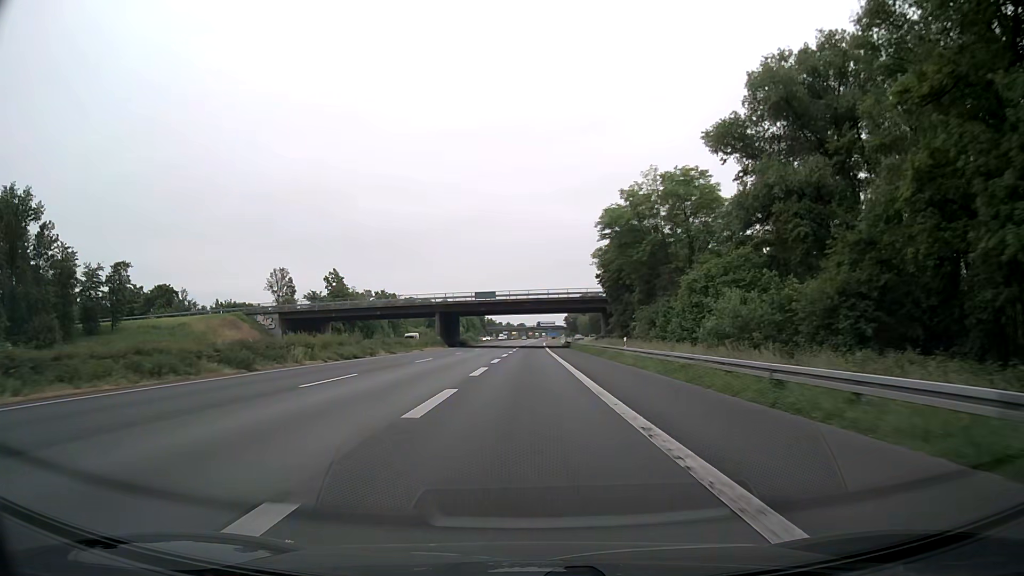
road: motorway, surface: asphalt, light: Day
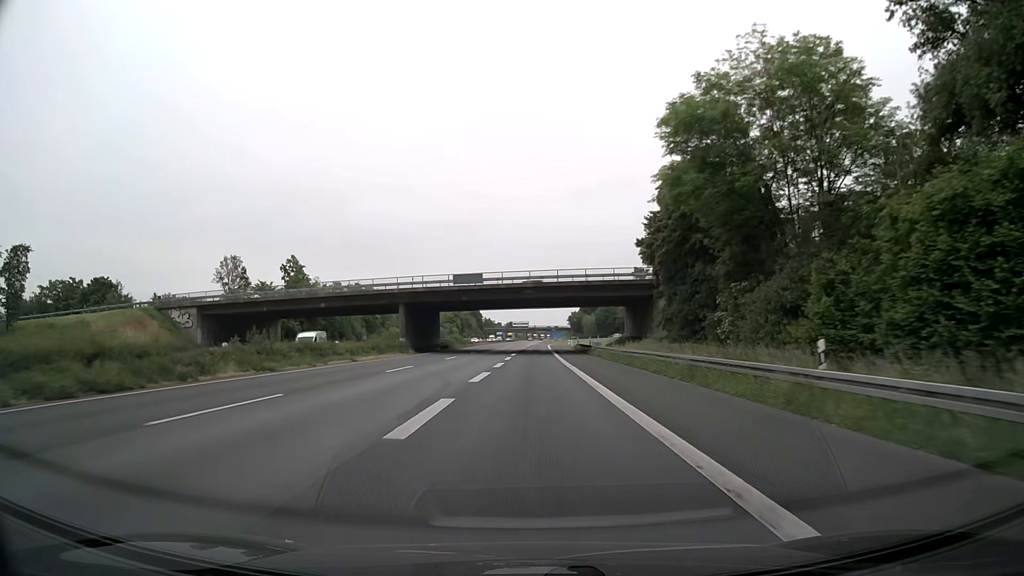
(0.0, +26.1) m; 0°
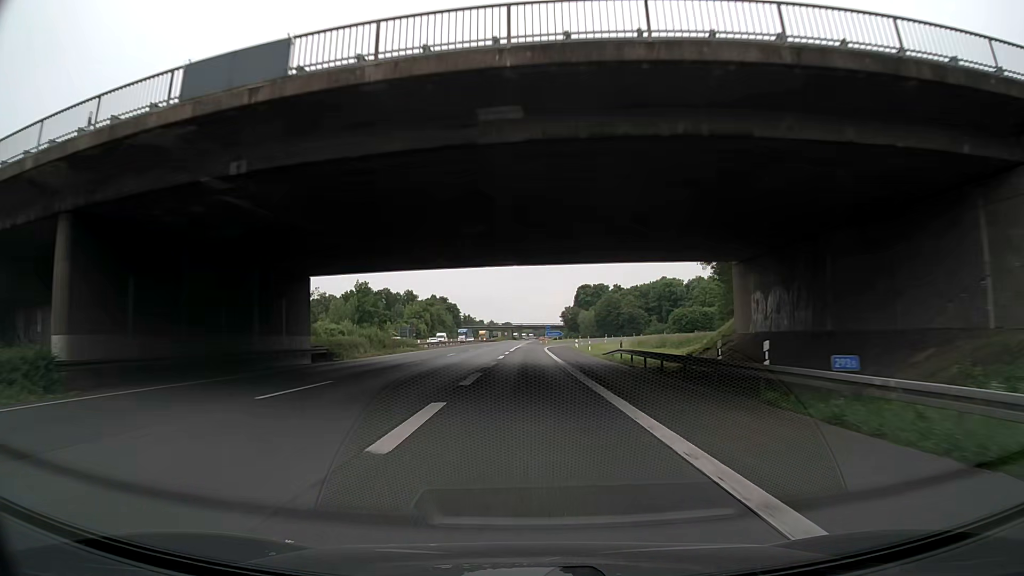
(-0.1, +48.7) m; +1°
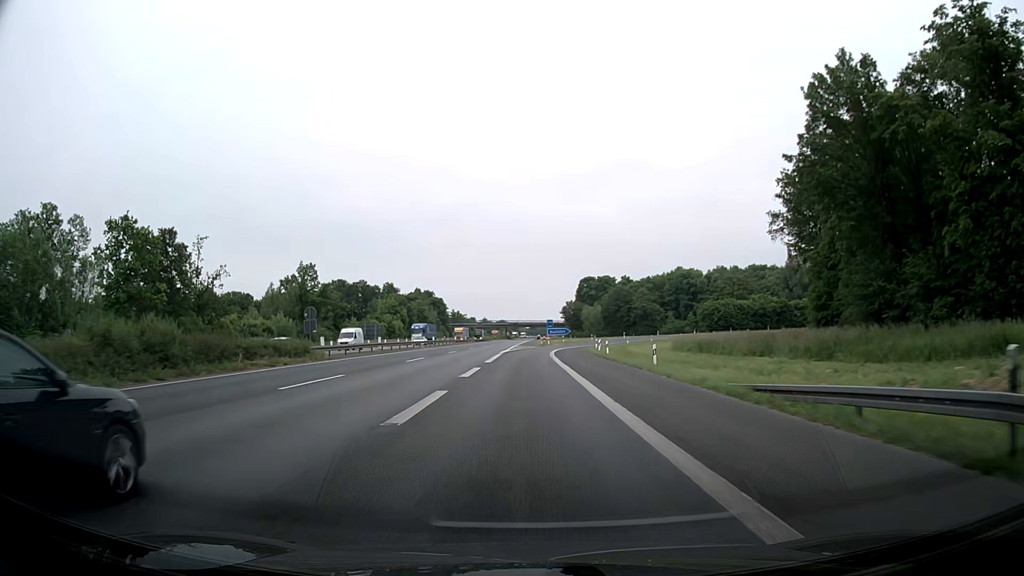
(0.0, +33.3) m; +1°
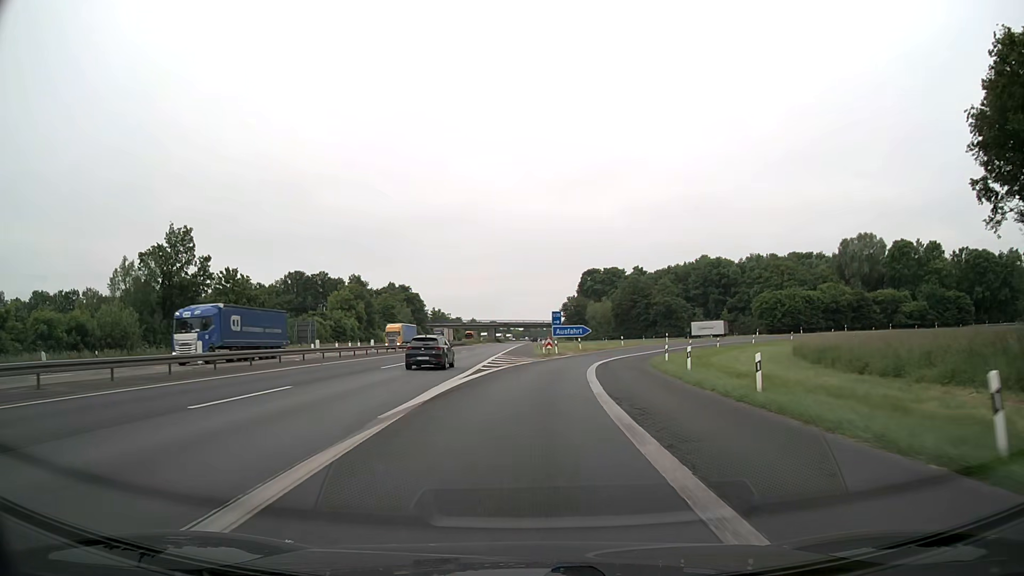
(-0.3, +40.0) m; 0°
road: motorway_link
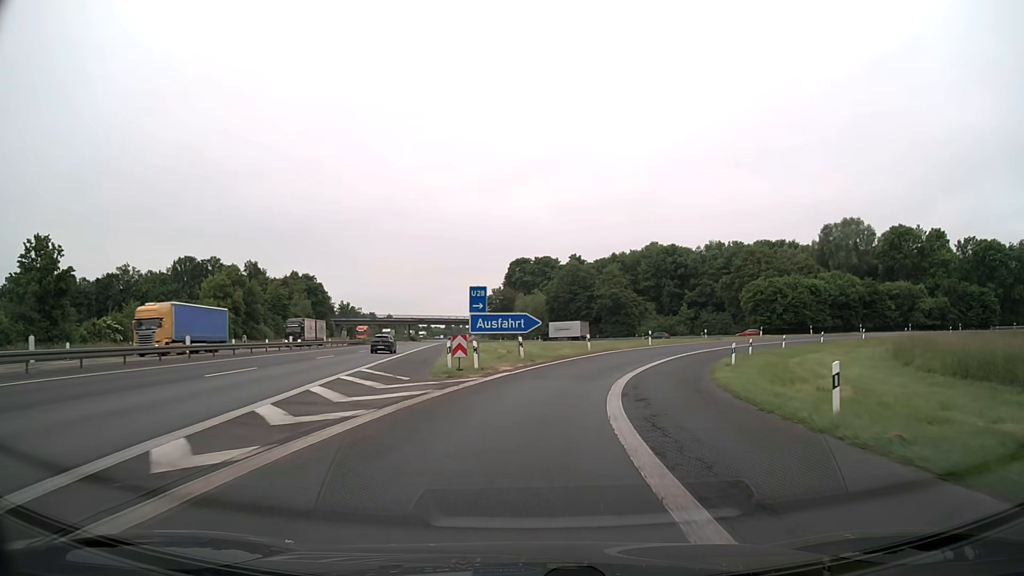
(+1.1, +27.4) m; +6°
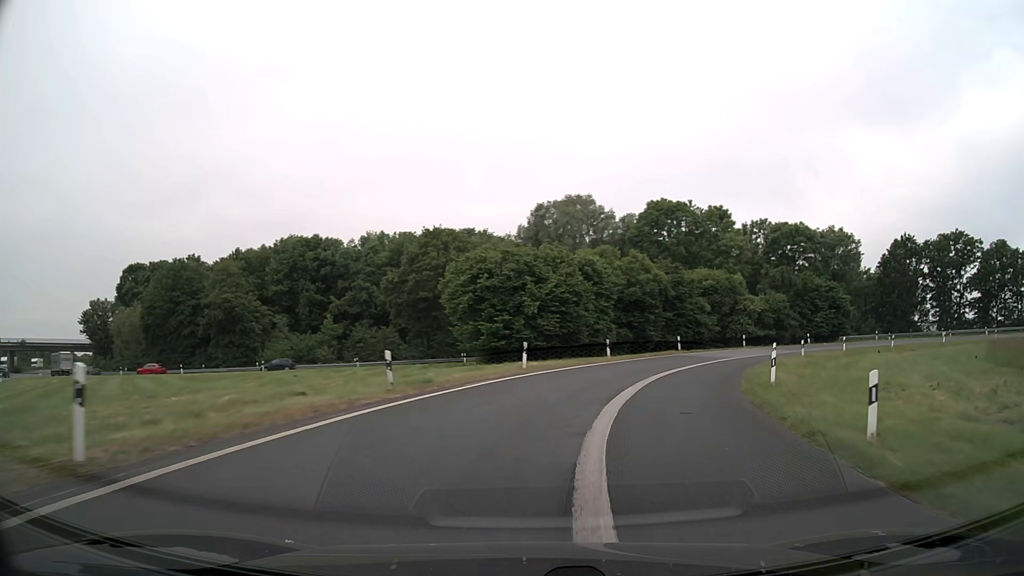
(+9.4, +41.1) m; +29°
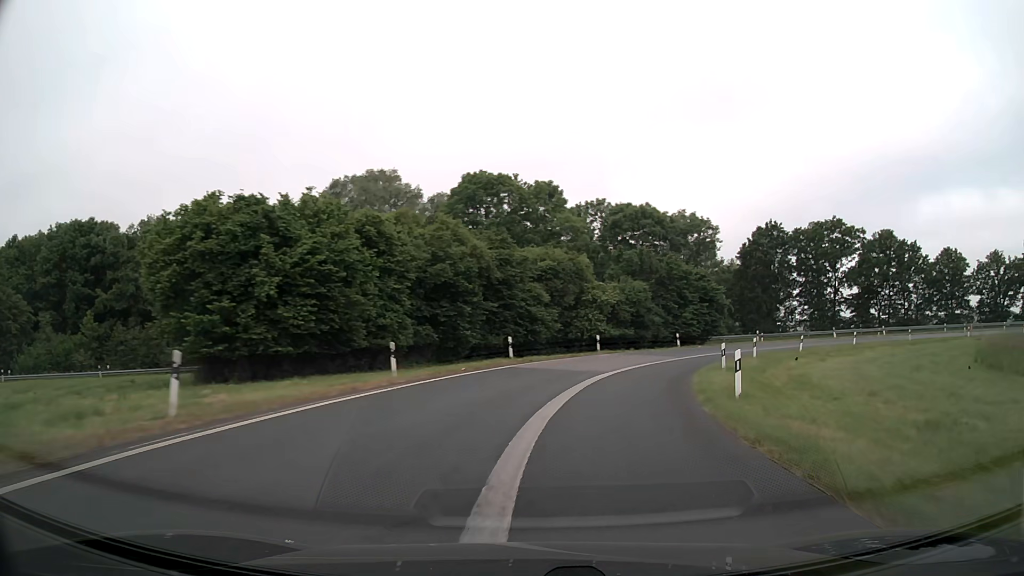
(+2.2, +15.5) m; +16°
(+1, +10) (+3, +20) (+6, +29) (+11, +38) (+17, +46) (+25, +52) (+34, +56) (+44, +59) (+53, +59) (+63, +58) m
